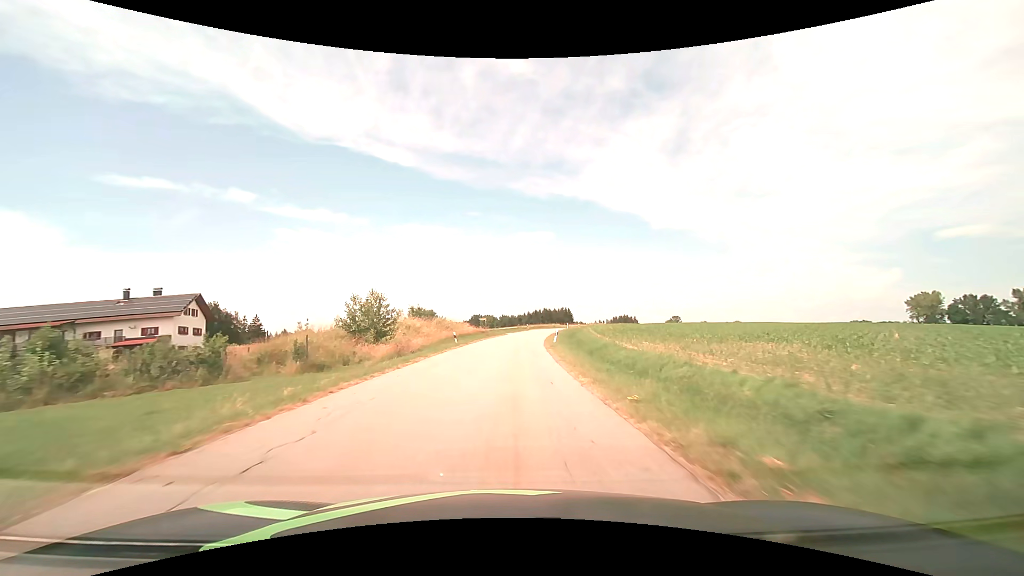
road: tertiary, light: Day
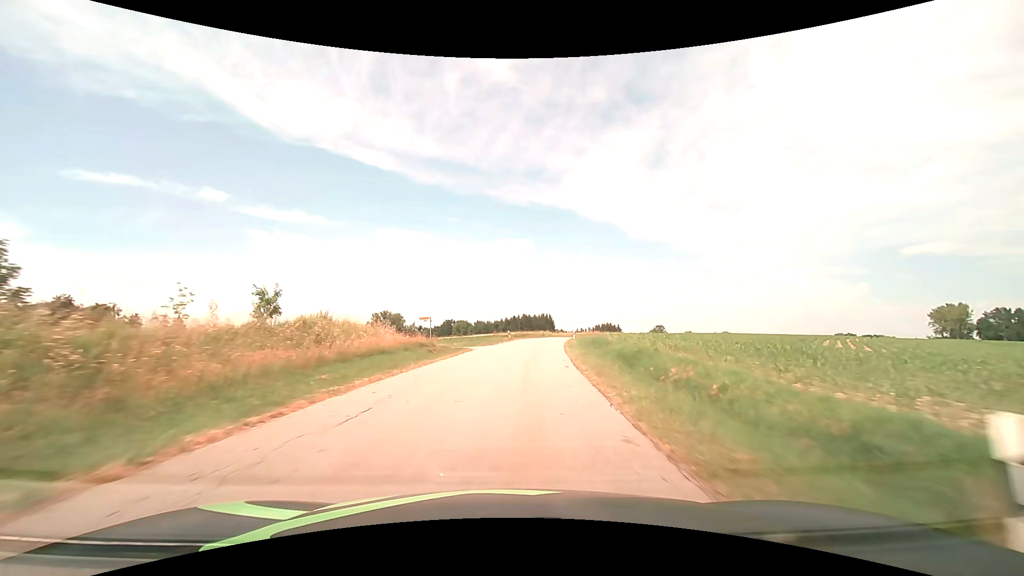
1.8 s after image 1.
(+0.6, +32.9) m; +3°
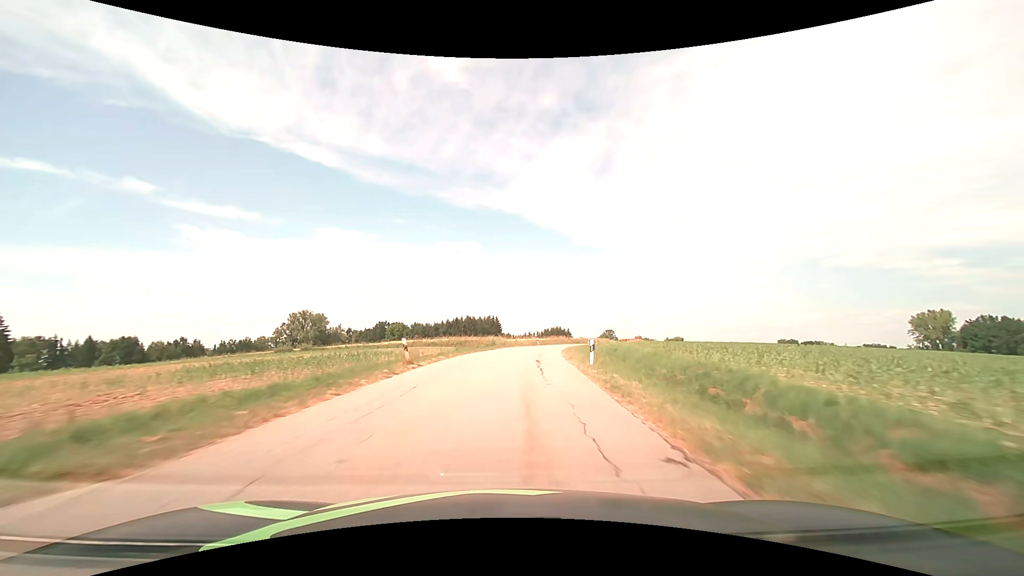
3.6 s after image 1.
(+1.7, +34.4) m; +6°
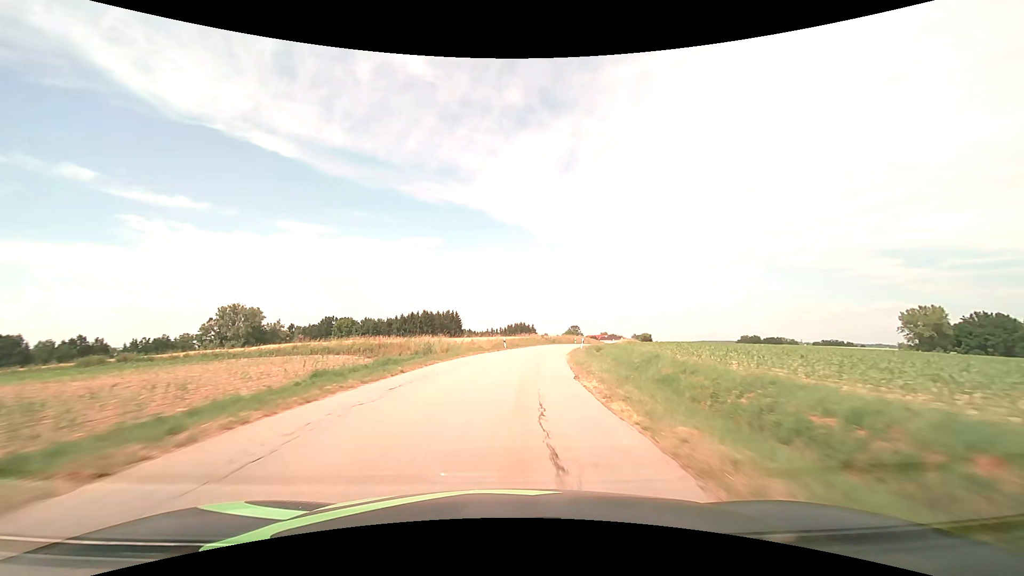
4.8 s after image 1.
(+0.9, +23.6) m; +4°
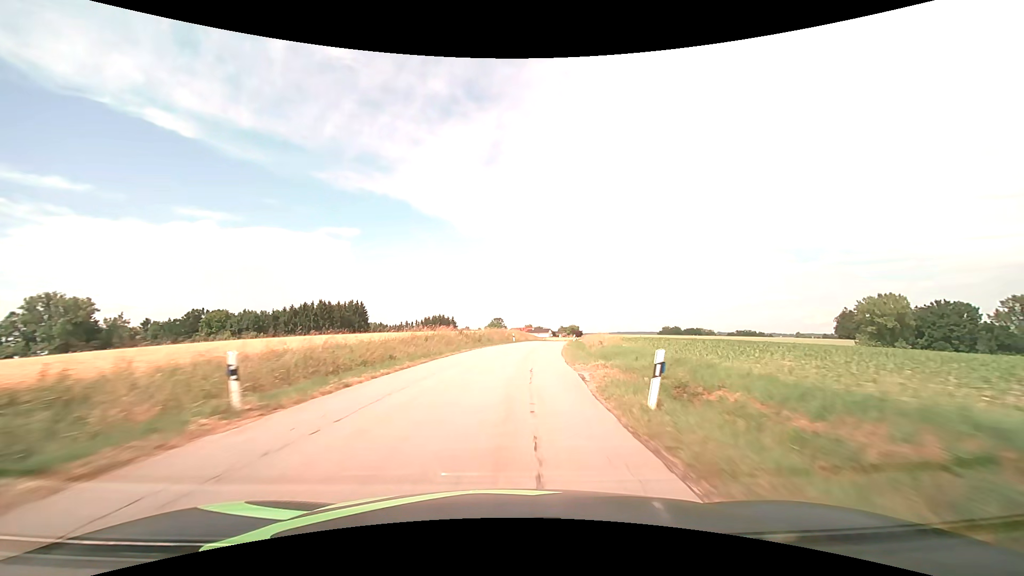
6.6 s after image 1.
(+2.6, +36.1) m; +9°
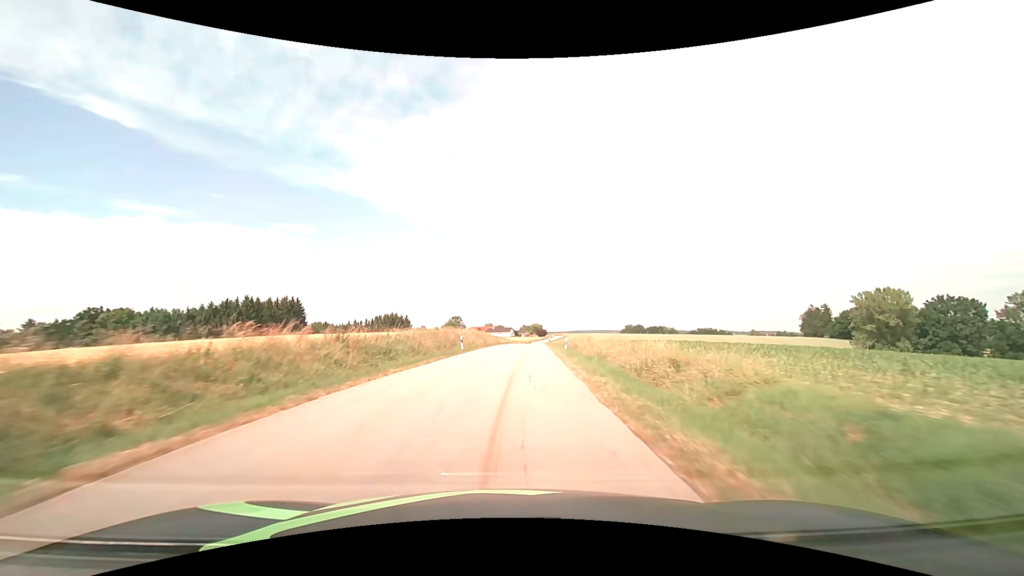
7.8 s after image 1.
(+1.1, +24.5) m; +5°
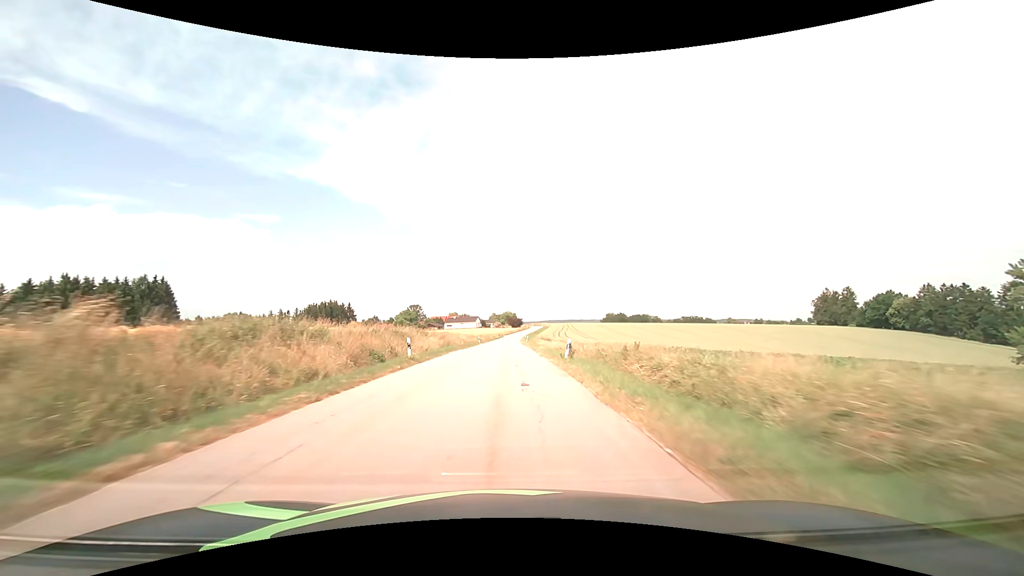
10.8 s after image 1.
(+2.9, +62.2) m; +3°
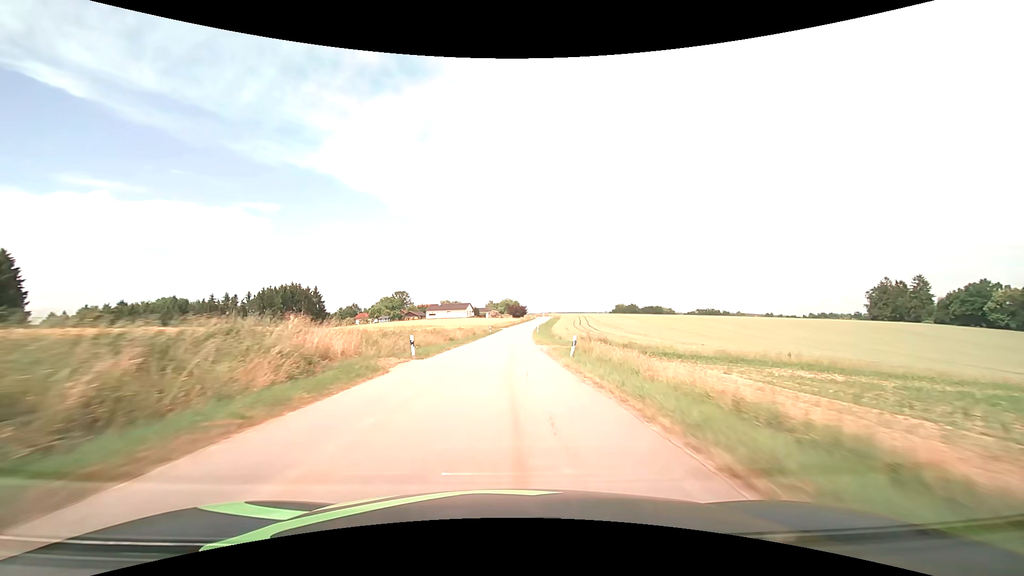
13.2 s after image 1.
(0.0, +50.5) m; 0°
(0, +10) (0, +20) (0, +30) (0, +40) (0, +50) (+1, +60) (+1, +70) (+2, +80) (+2, +90) (+3, +100) m
